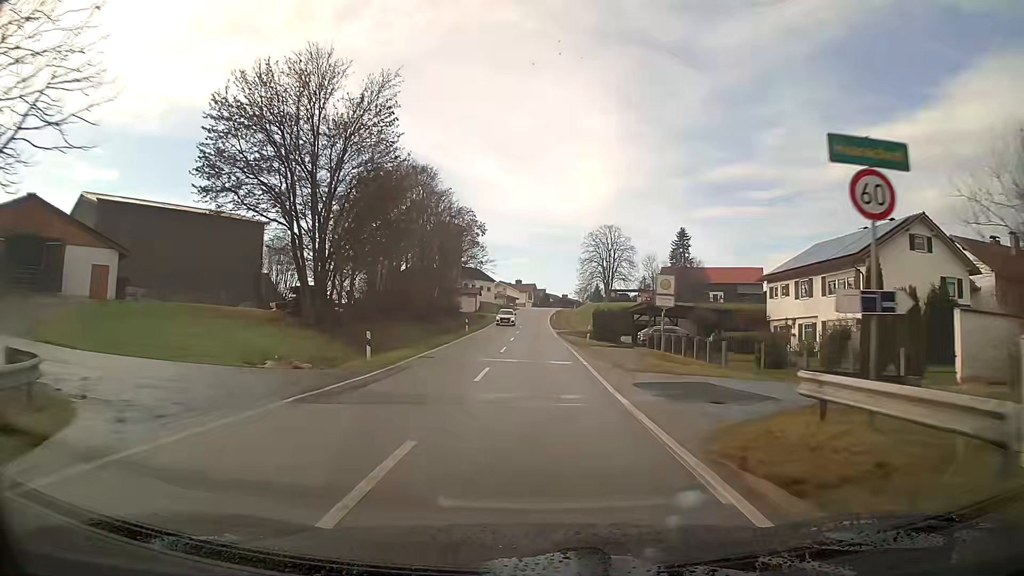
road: tertiary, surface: asphalt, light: Day
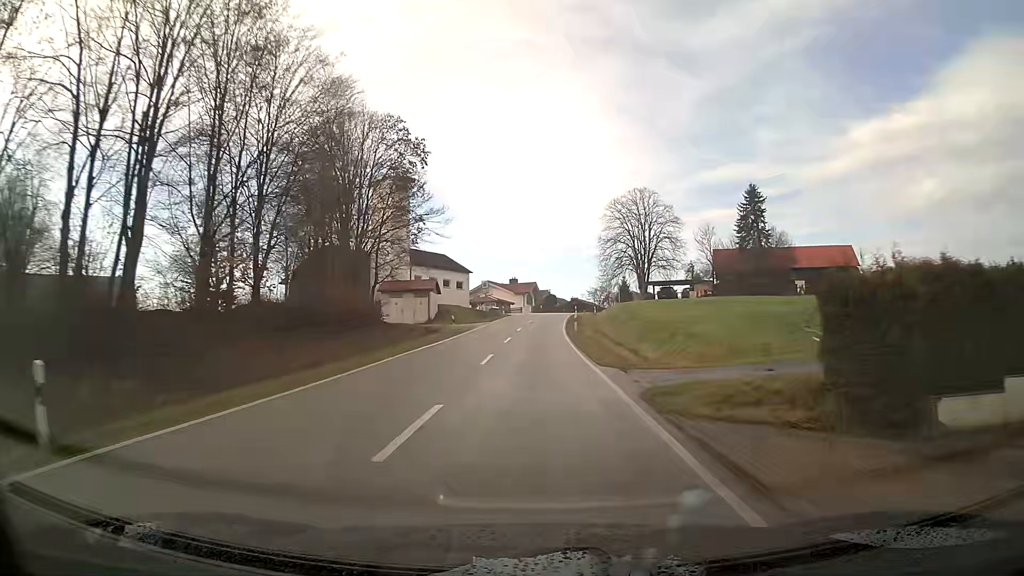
(0.0, +46.0) m; 0°
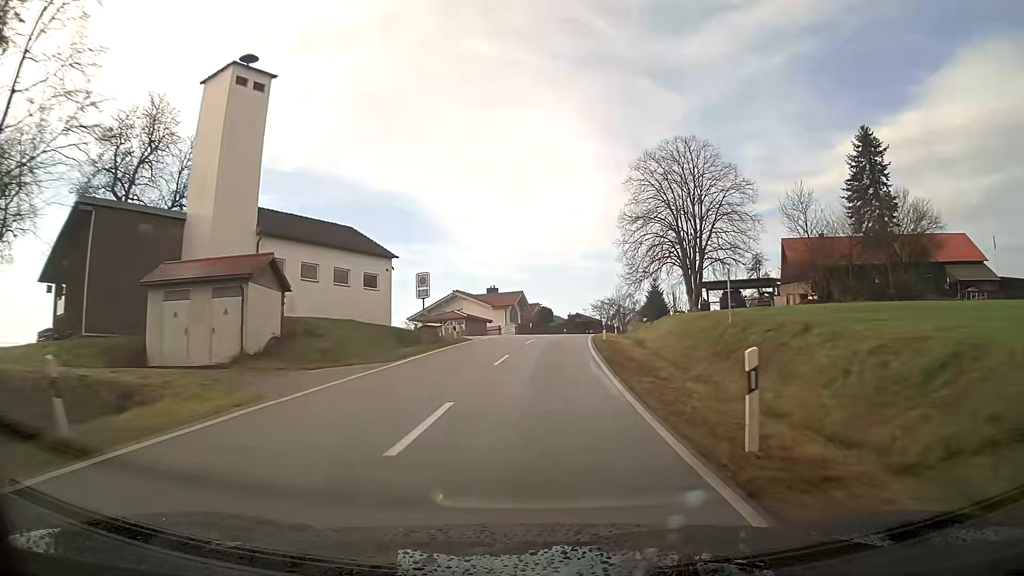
(+0.3, +36.2) m; +1°
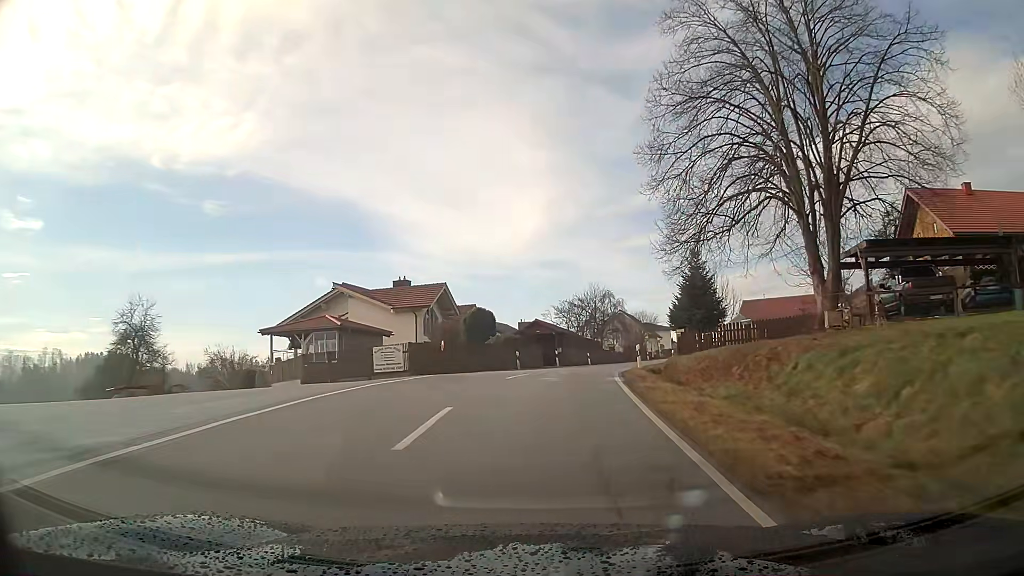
(+1.3, +35.9) m; +5°
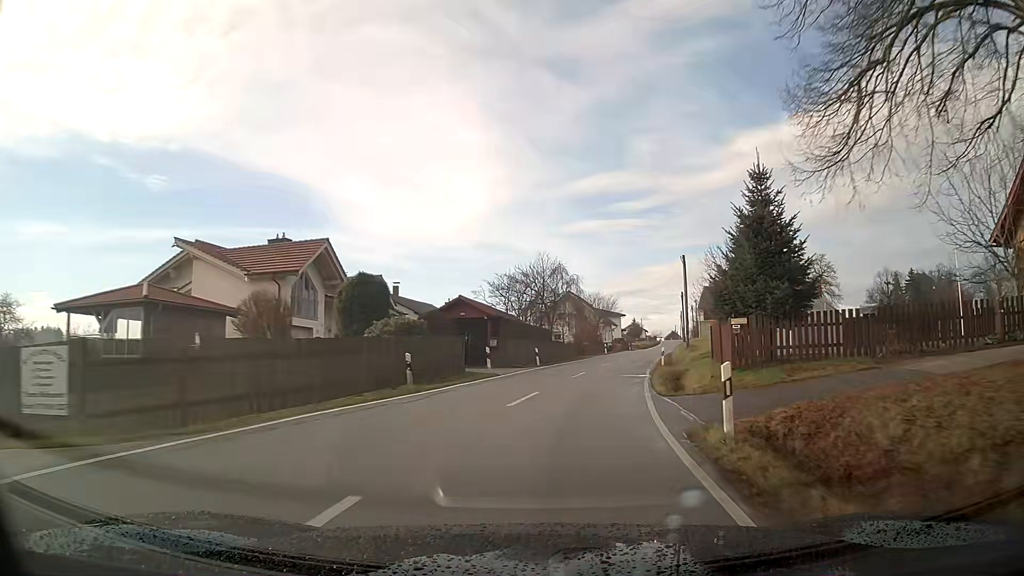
(+1.0, +18.1) m; +7°
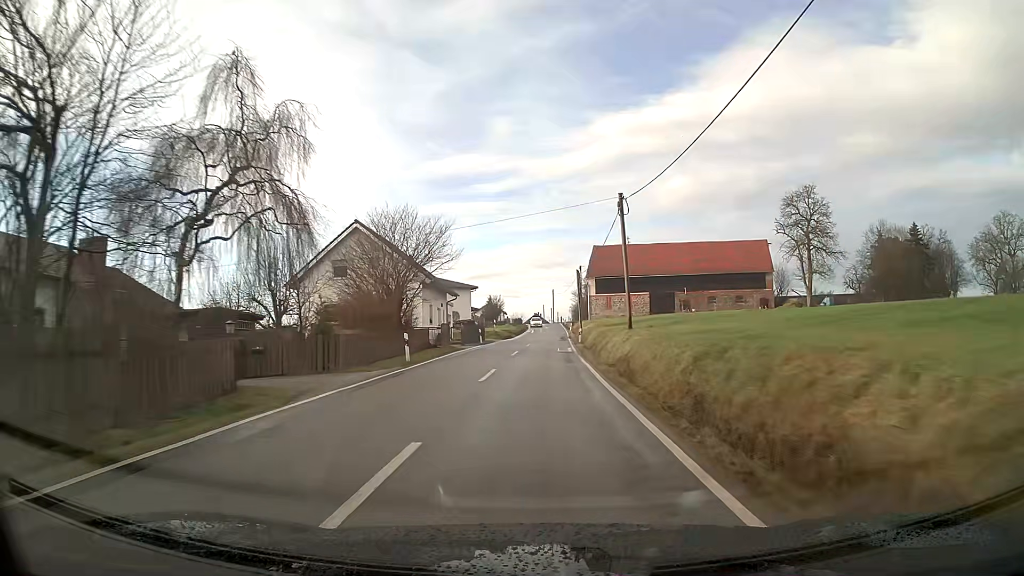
(+5.7, +45.9) m; +10°
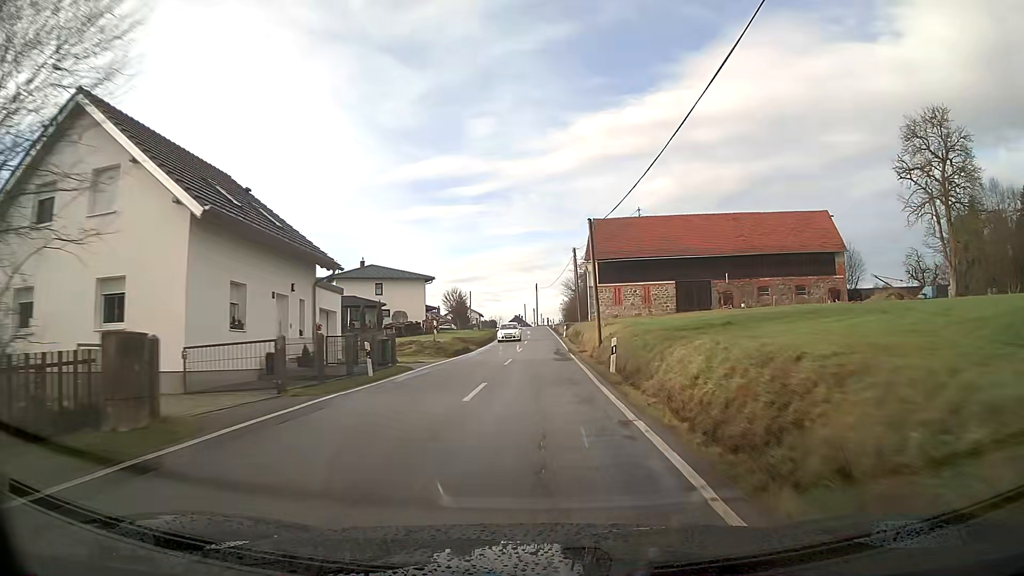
(+0.4, +27.7) m; +2°
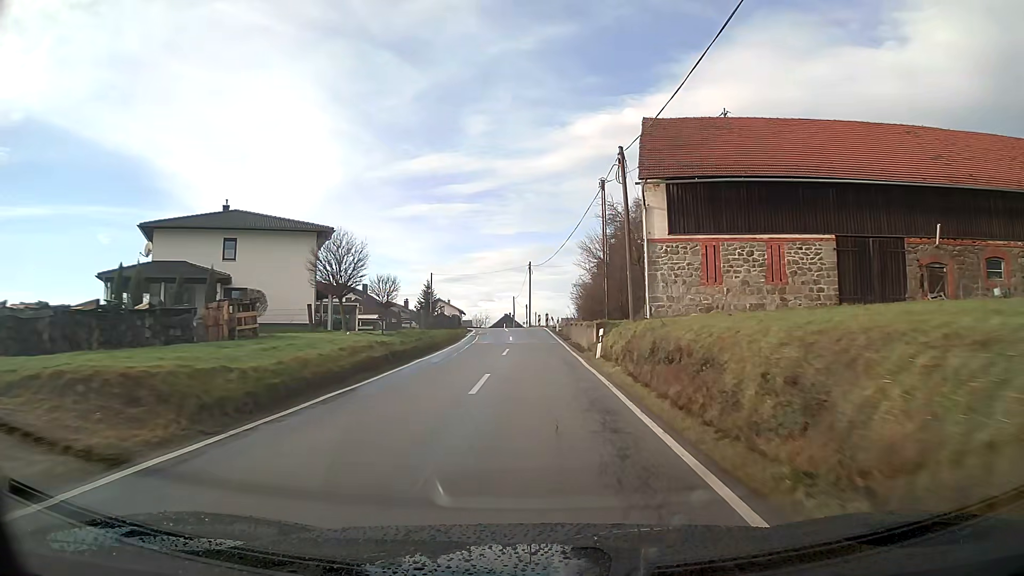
(+0.1, +36.6) m; 0°
